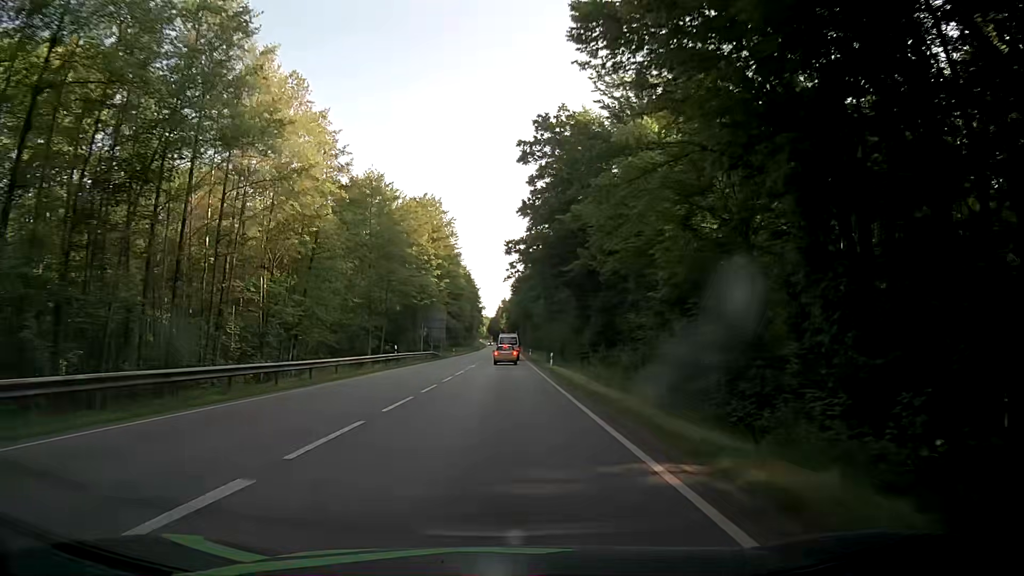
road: secondary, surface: asphalt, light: Day
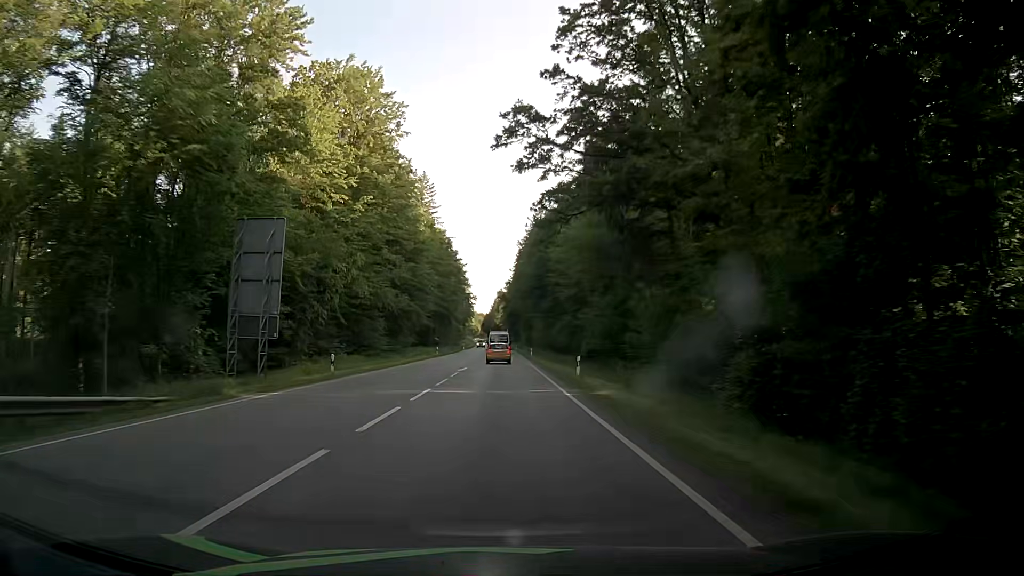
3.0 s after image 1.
(+0.7, +63.8) m; 0°
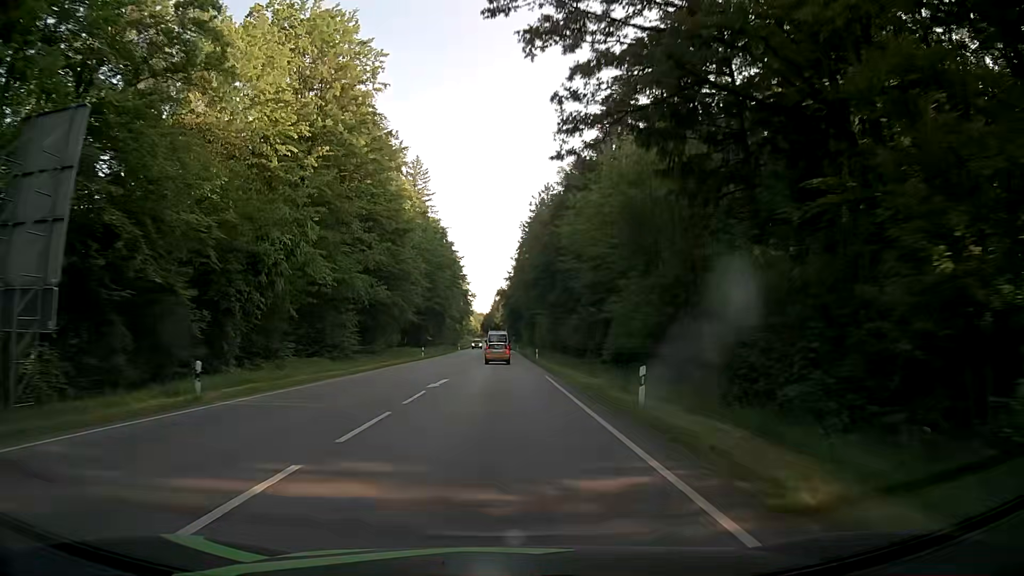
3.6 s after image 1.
(+0.1, +13.2) m; 0°
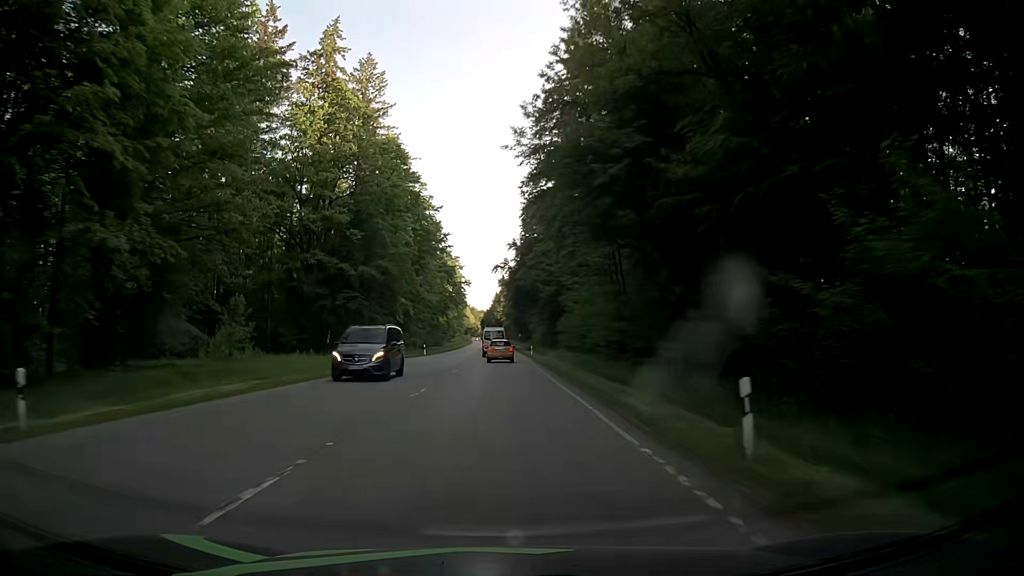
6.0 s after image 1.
(+0.4, +53.3) m; +1°
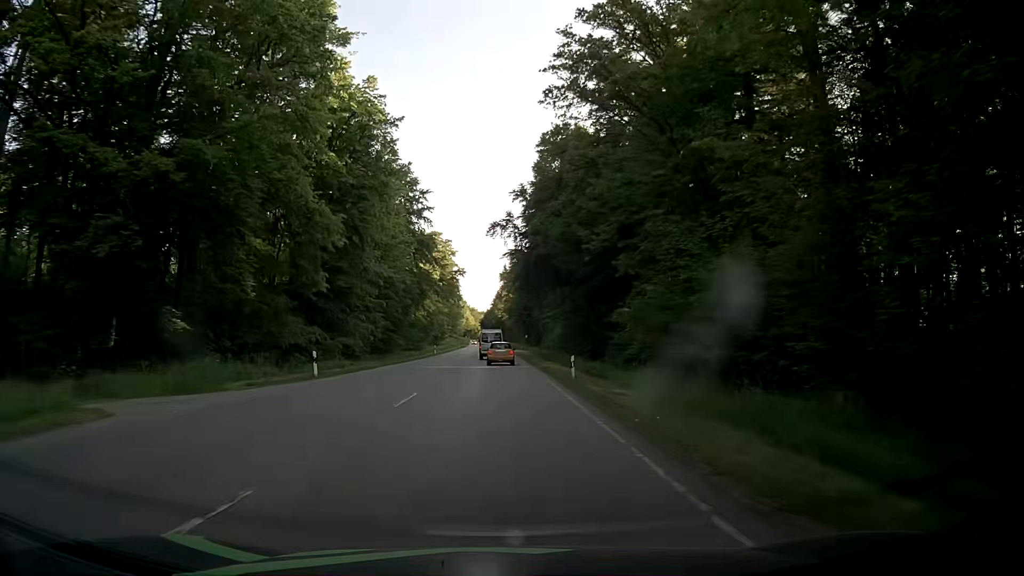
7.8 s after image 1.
(-0.4, +38.4) m; 0°
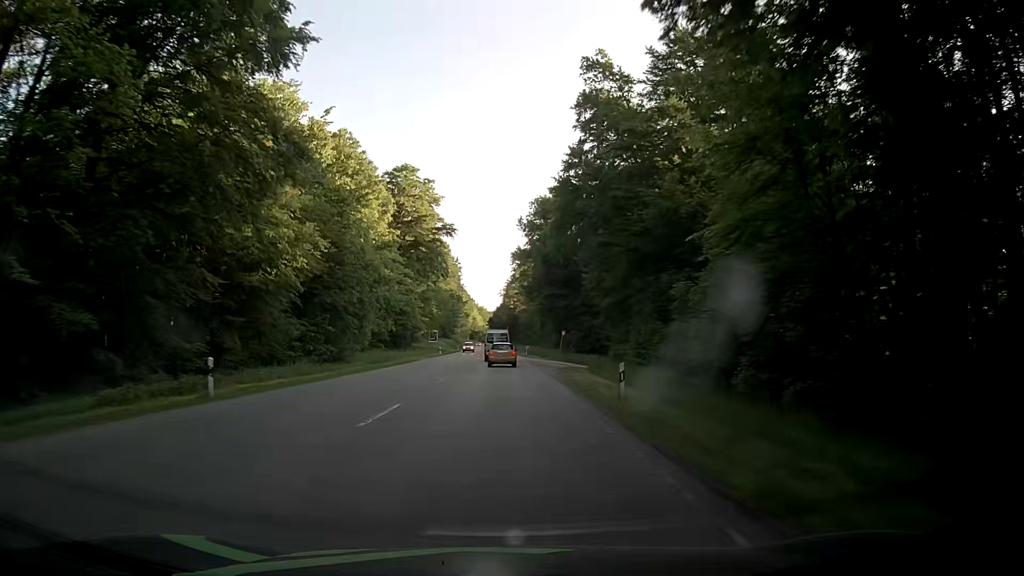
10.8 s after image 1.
(-0.6, +64.2) m; -1°
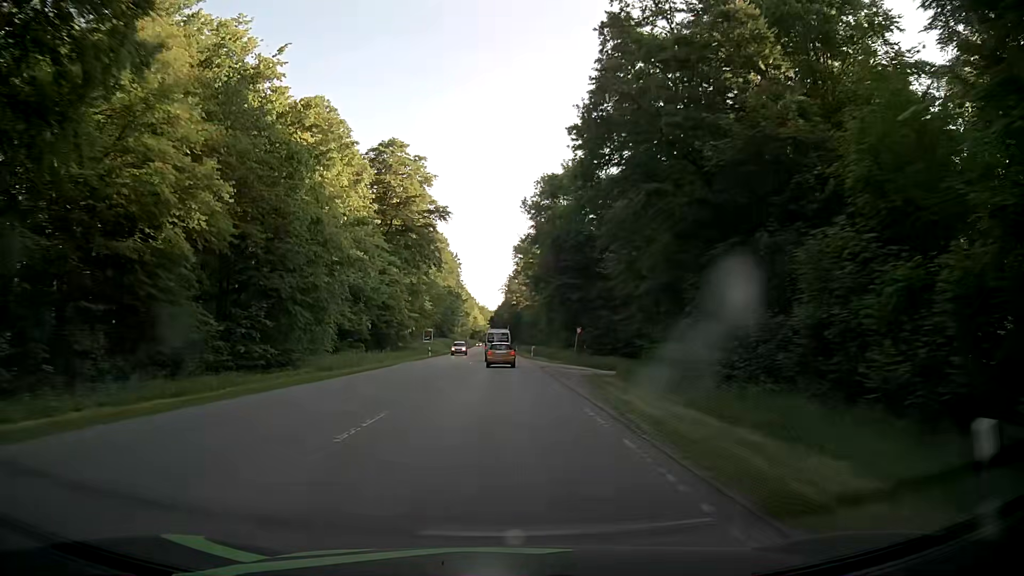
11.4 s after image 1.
(0.0, +13.0) m; 0°
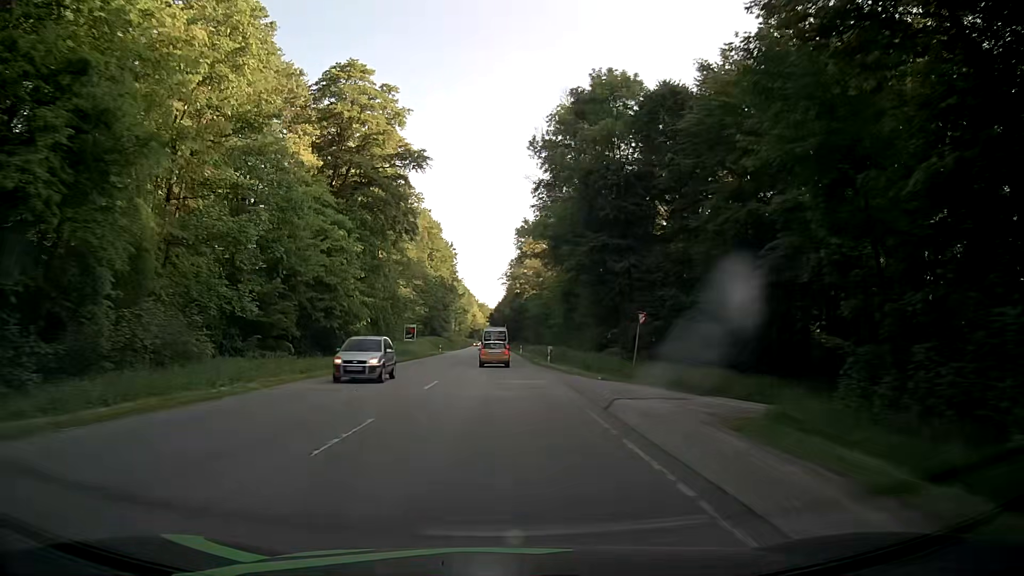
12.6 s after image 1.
(+0.1, +25.7) m; 0°
(0, +10) (0, +20) (0, +30) (0, +40) (0, +50) (0, +60) (0, +70) (-1, +80) (-1, +90) (-1, +100) m
